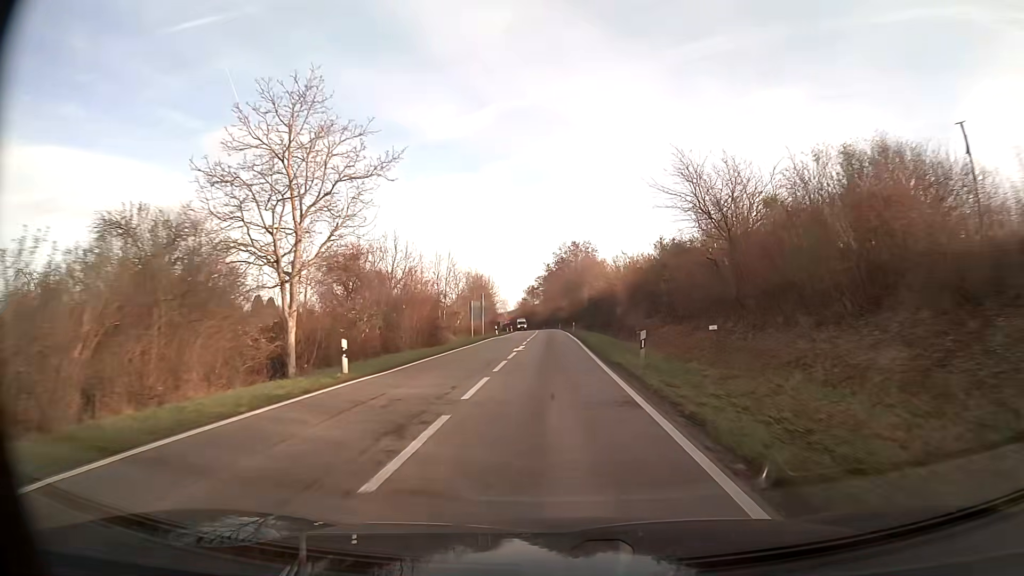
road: primary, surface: asphalt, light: Day
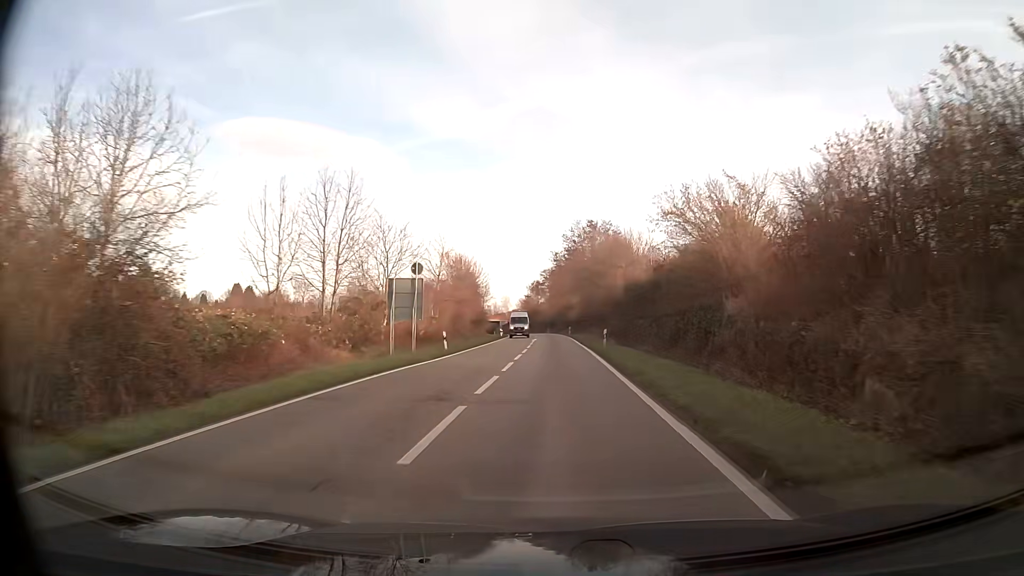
(-0.2, +35.4) m; 0°
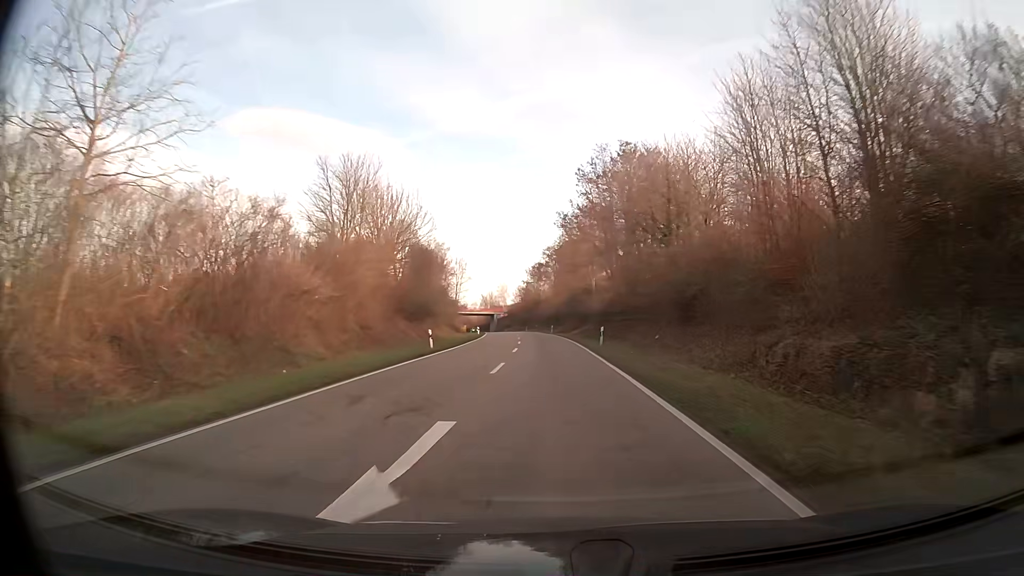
(-0.3, +49.8) m; -1°
